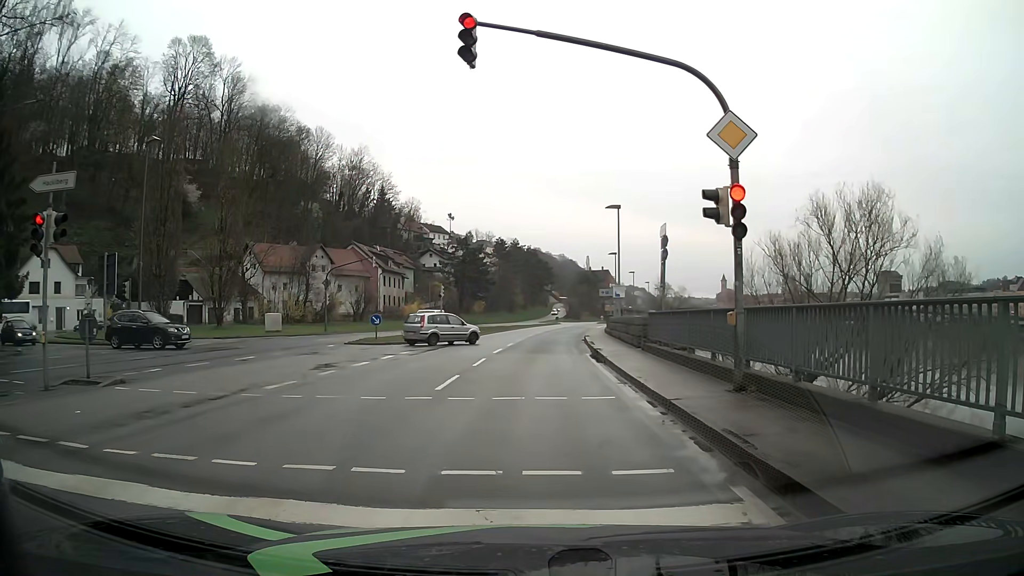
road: primary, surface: asphalt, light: Day
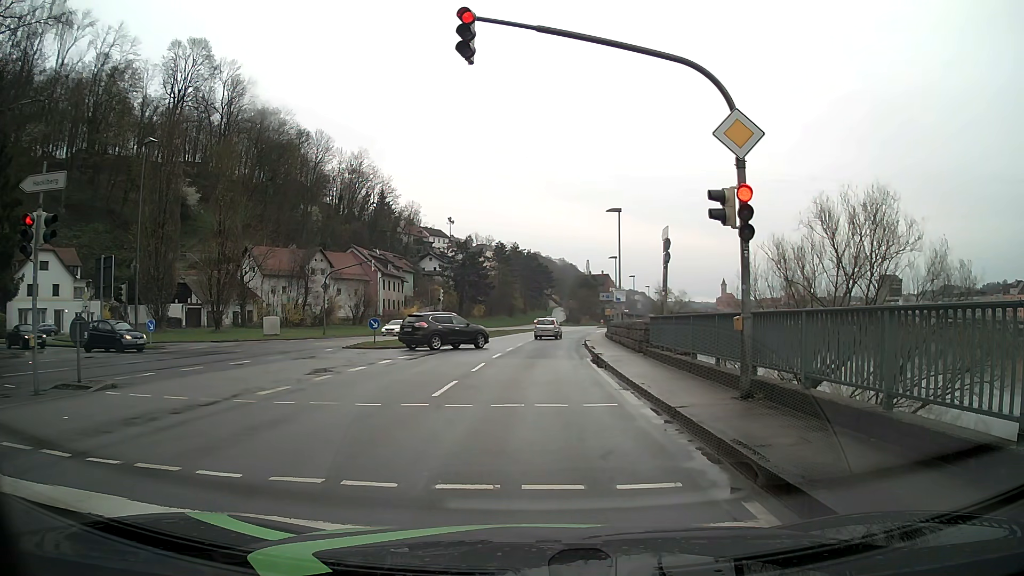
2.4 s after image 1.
(0.0, +0.4) m; 0°
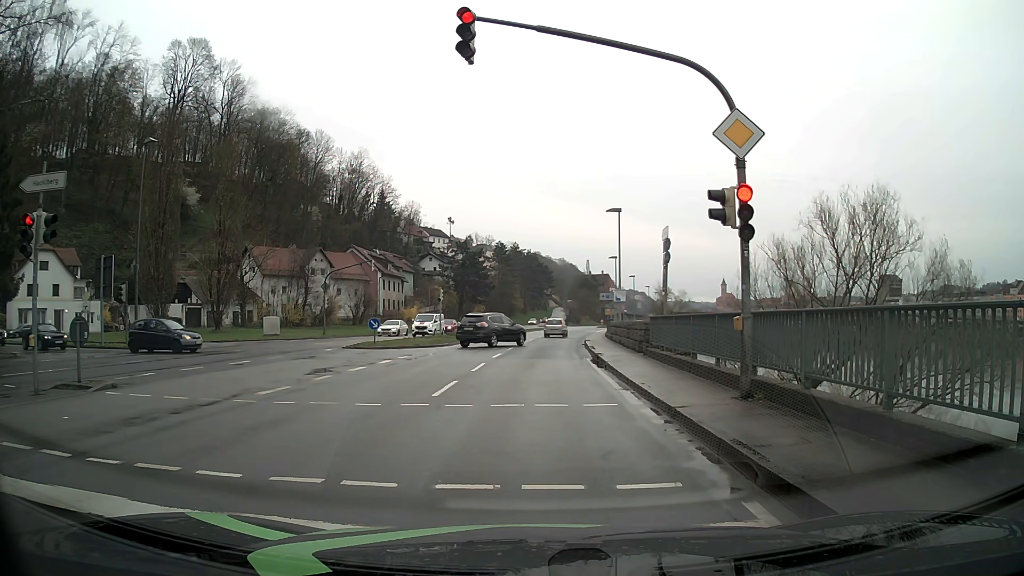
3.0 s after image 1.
(0.0, 0.0) m; 0°
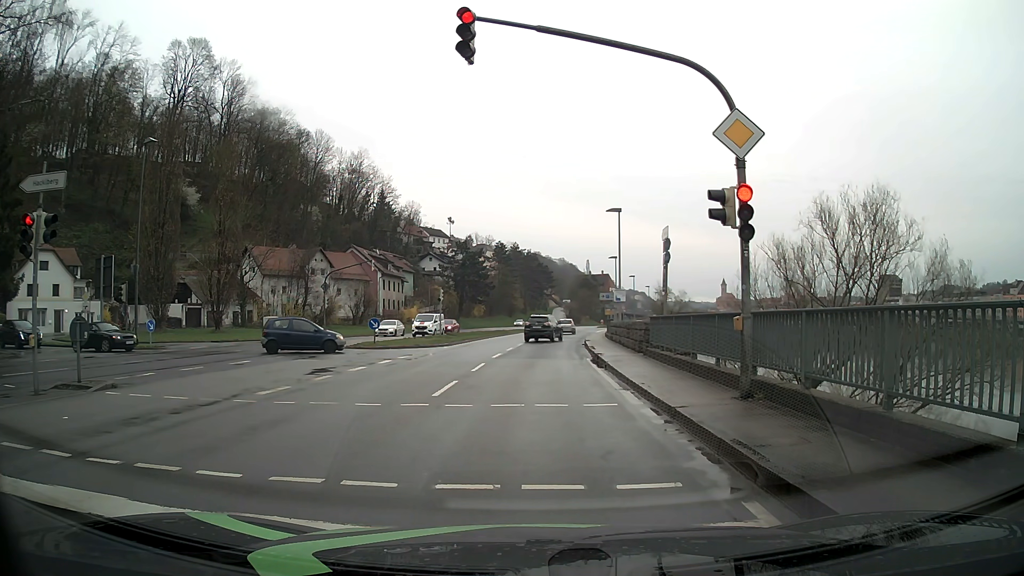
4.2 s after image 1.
(0.0, 0.0) m; 0°
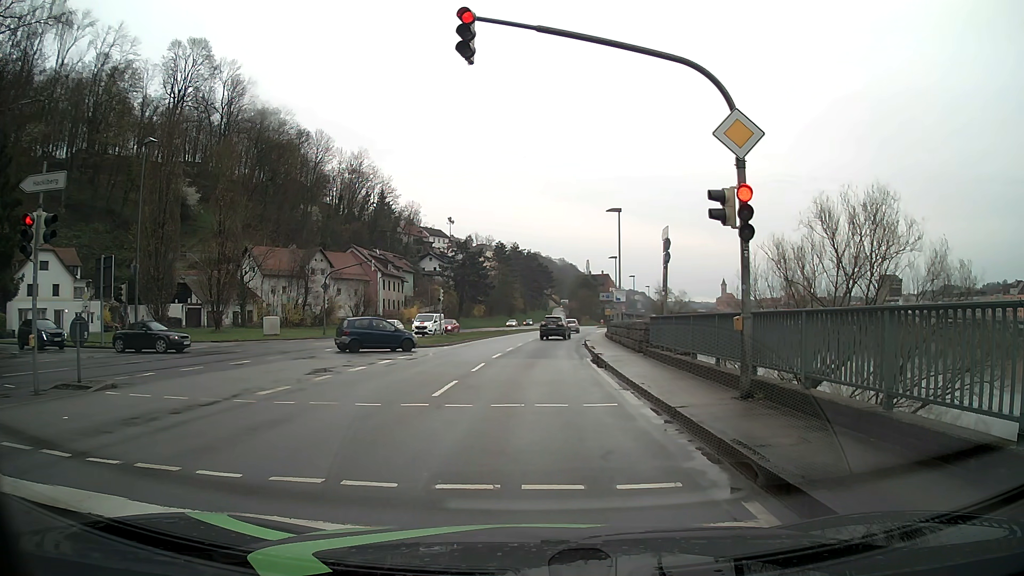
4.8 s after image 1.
(0.0, 0.0) m; 0°
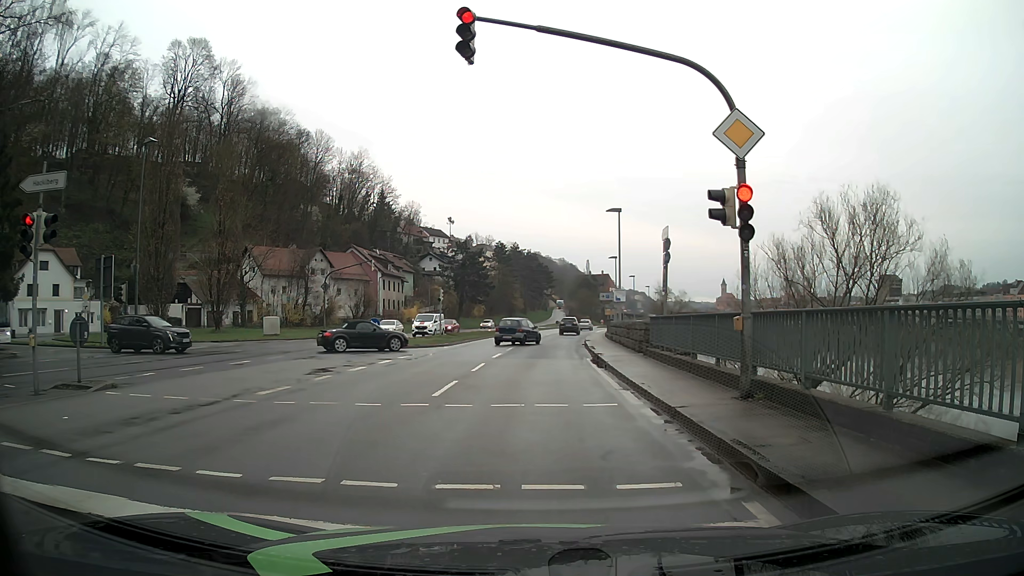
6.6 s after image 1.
(0.0, 0.0) m; 0°
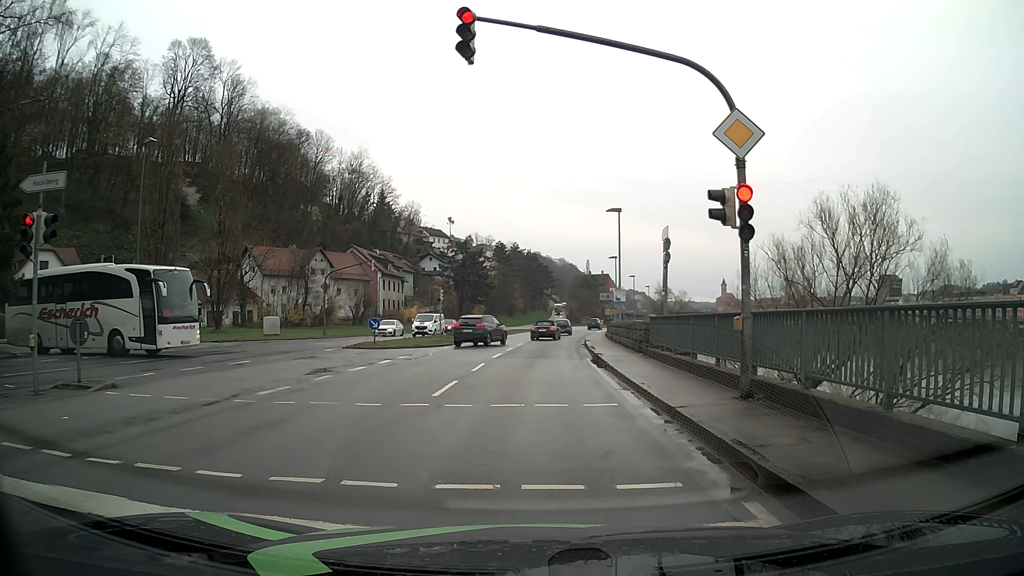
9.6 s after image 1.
(0.0, 0.0) m; 0°
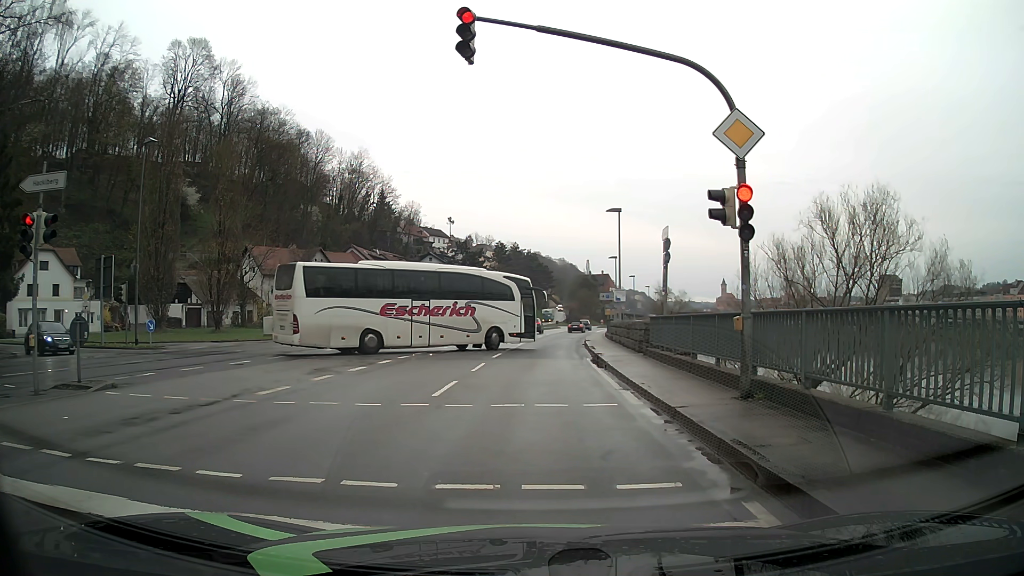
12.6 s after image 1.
(0.0, 0.0) m; 0°
(0, +10) (0, +20) (0, +30) (+1, +40) (+2, +50) (+3, +60) (+4, +70) (+5, +80) (+6, +90) (+8, +100) m
